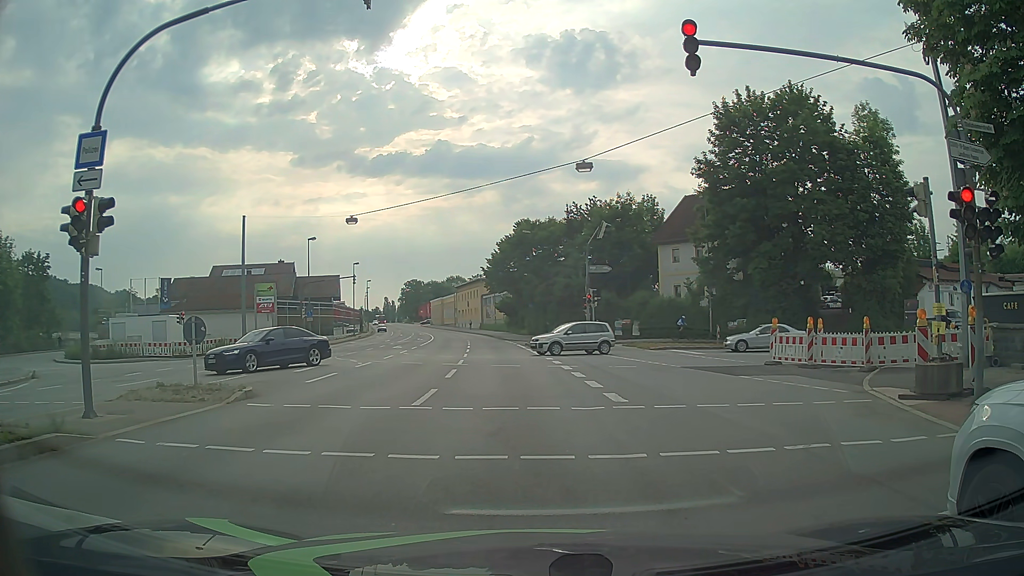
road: primary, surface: asphalt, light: Day
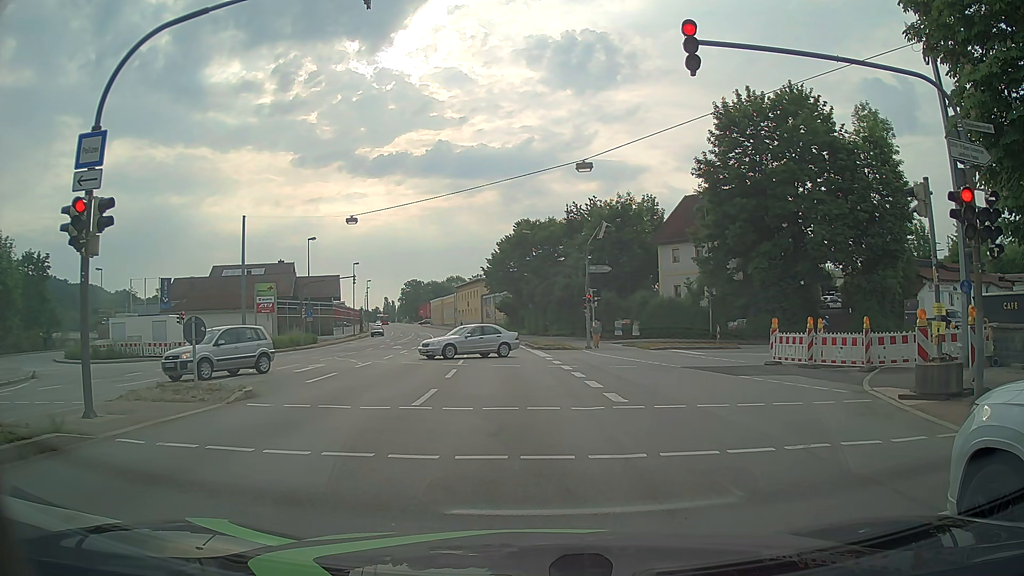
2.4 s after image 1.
(0.0, 0.0) m; 0°
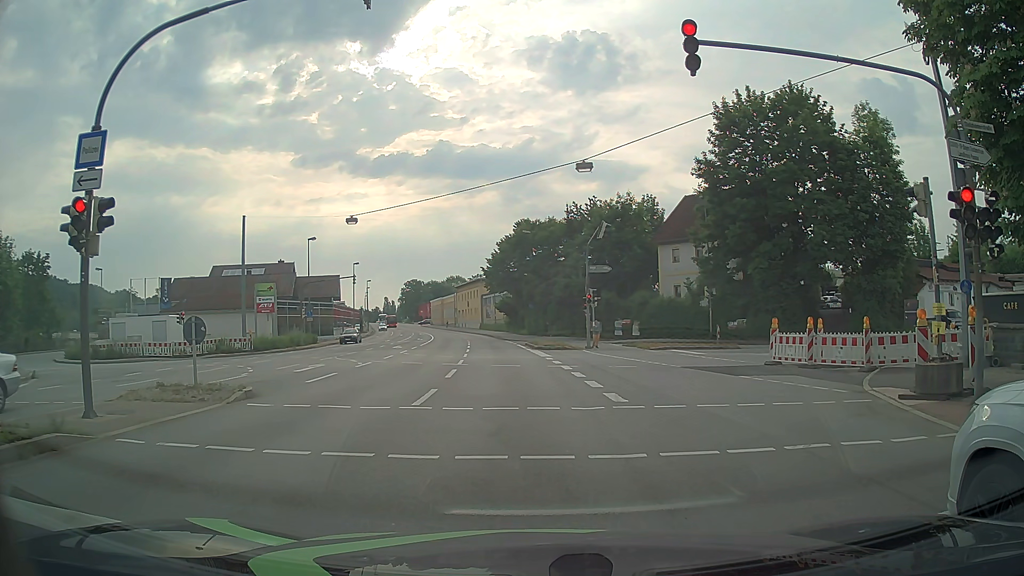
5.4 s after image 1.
(0.0, 0.0) m; 0°
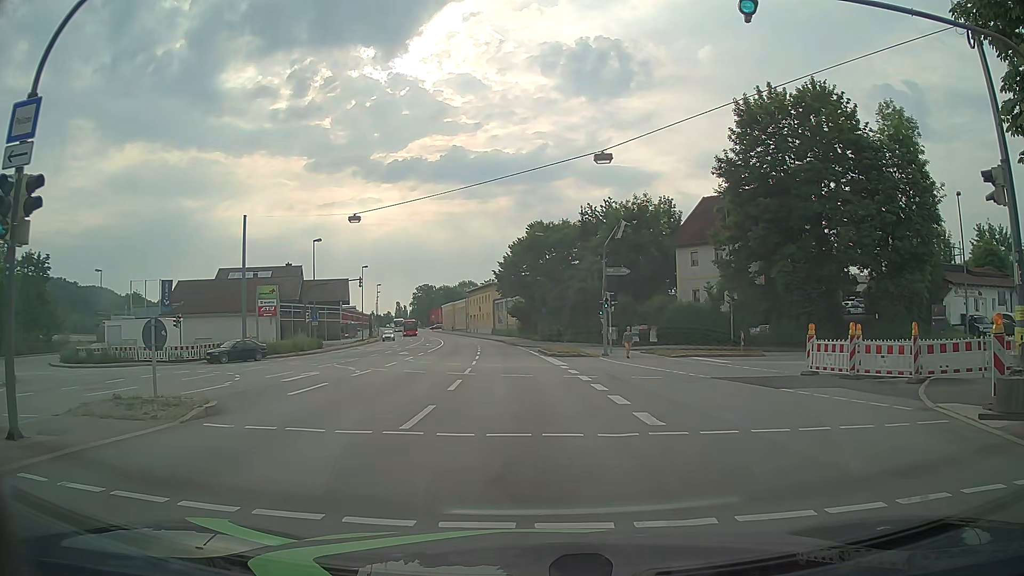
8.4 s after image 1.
(0.0, +2.5) m; +1°
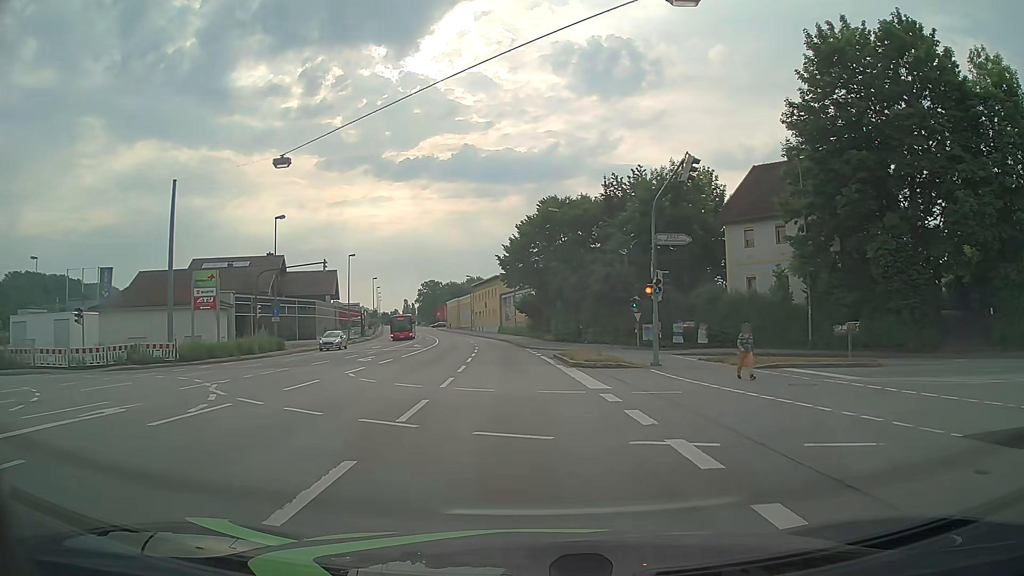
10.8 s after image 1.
(0.0, +12.9) m; -1°
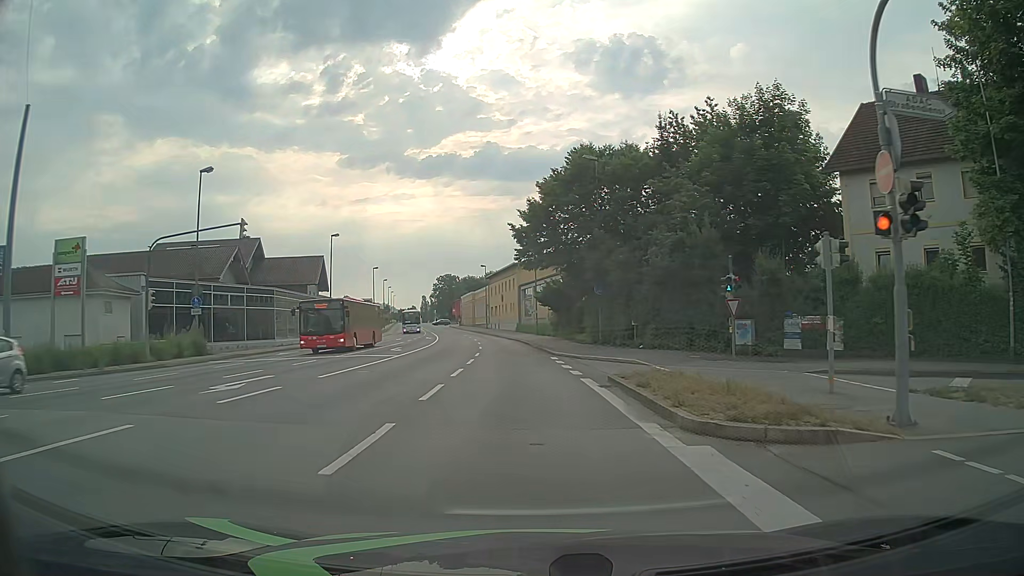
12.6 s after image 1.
(-0.3, +16.1) m; -2°
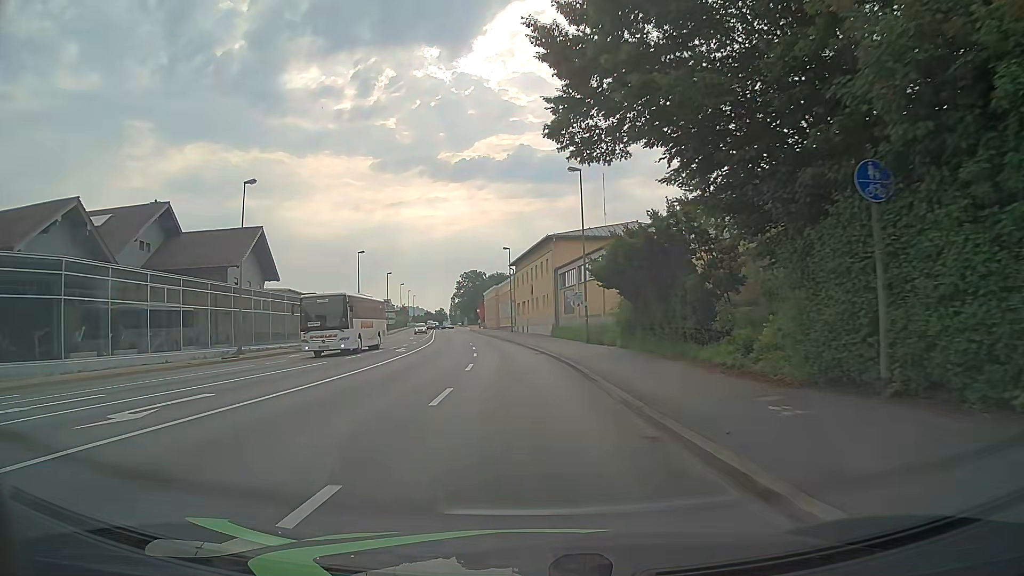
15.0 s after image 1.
(-0.6, +27.8) m; -3°
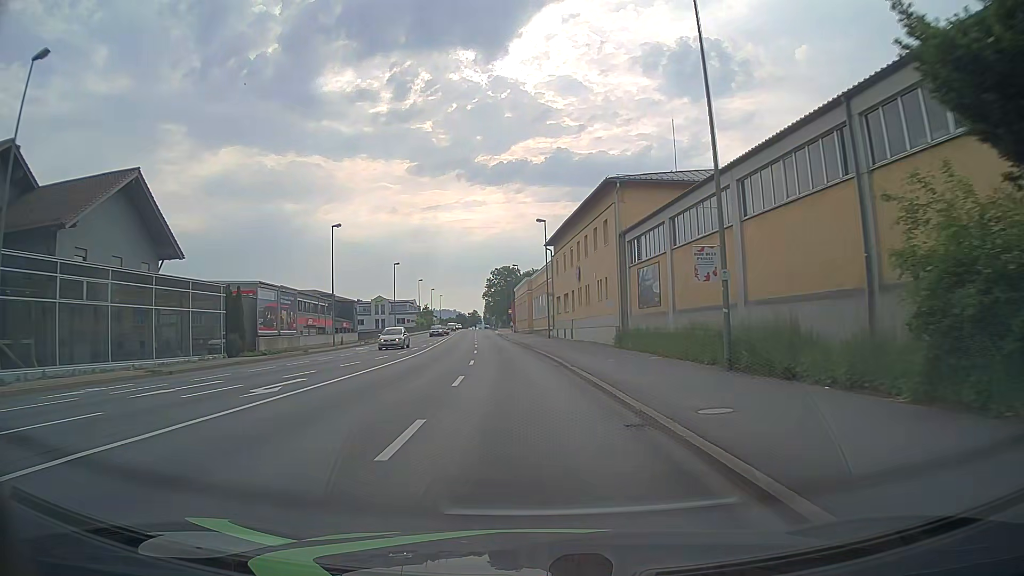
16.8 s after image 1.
(-0.6, +23.2) m; -3°
